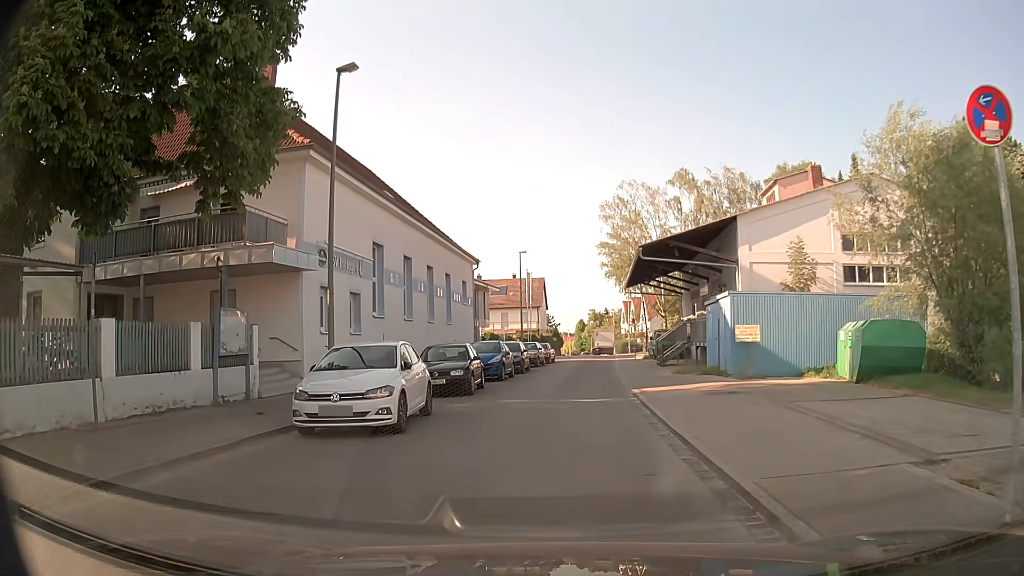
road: residential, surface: asphalt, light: Day
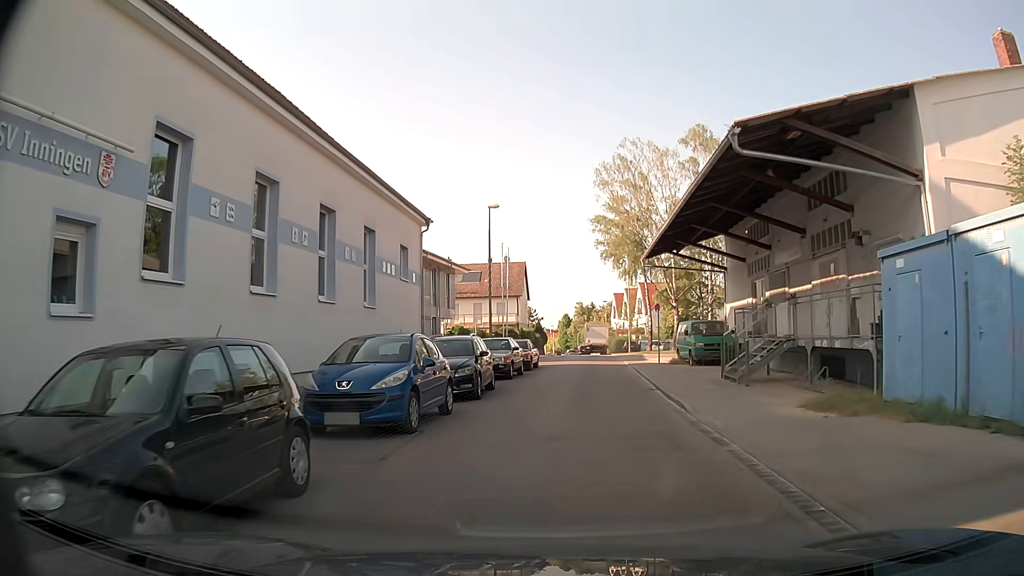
(-0.1, +15.4) m; 0°
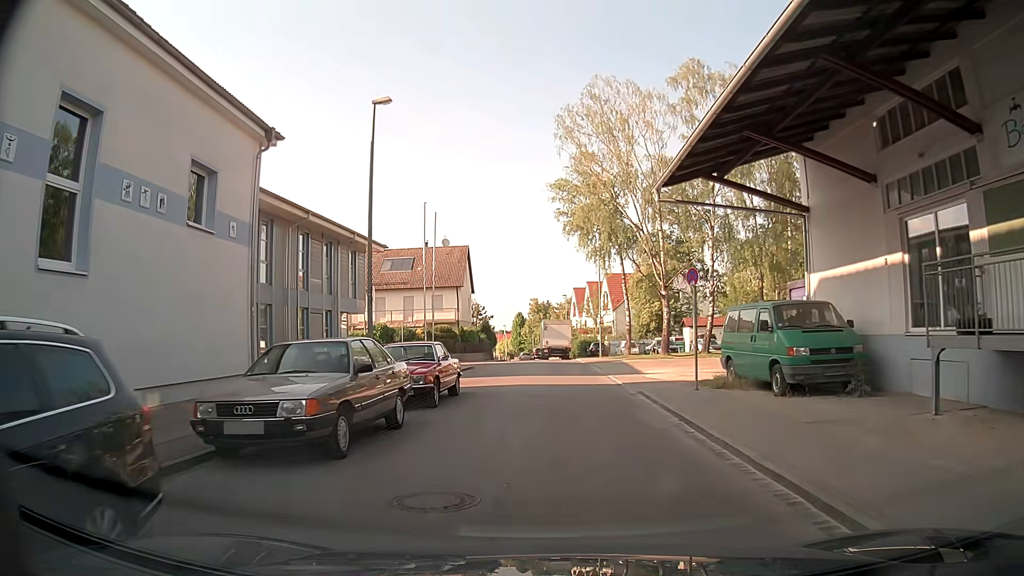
(+0.7, +15.1) m; +3°
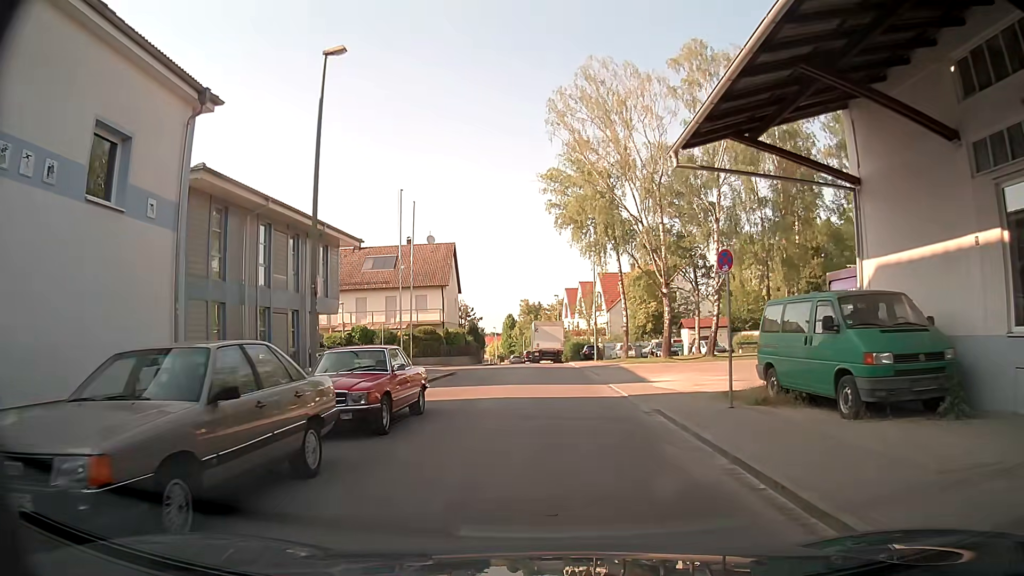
(+0.1, +3.6) m; +1°
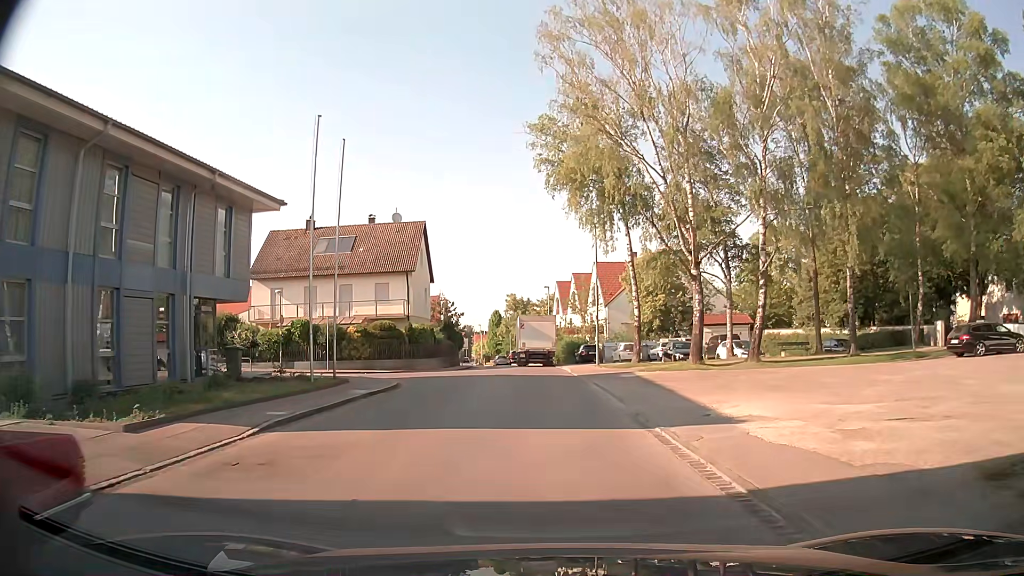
(+0.2, +10.6) m; +1°
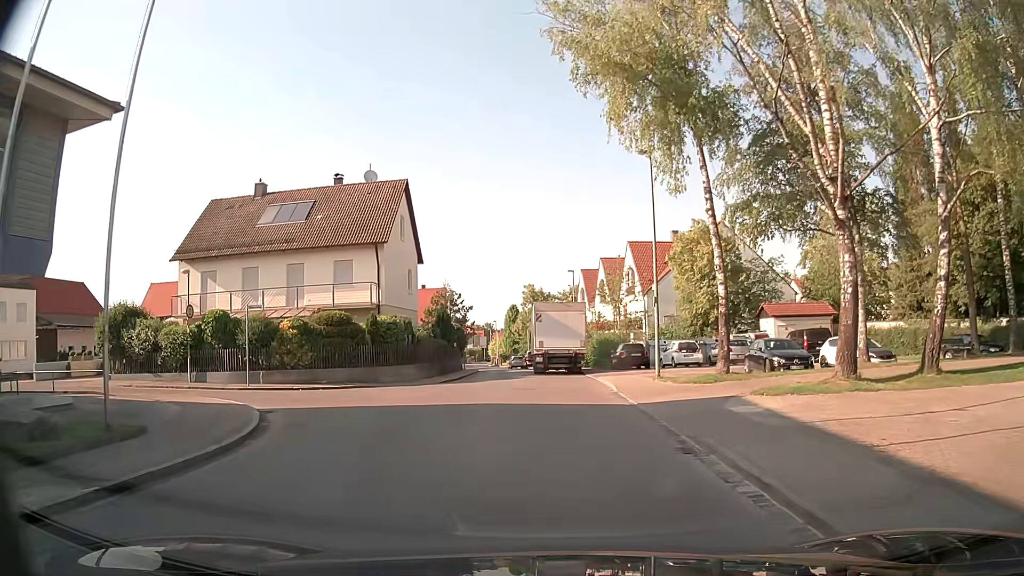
(-0.1, +13.5) m; -1°
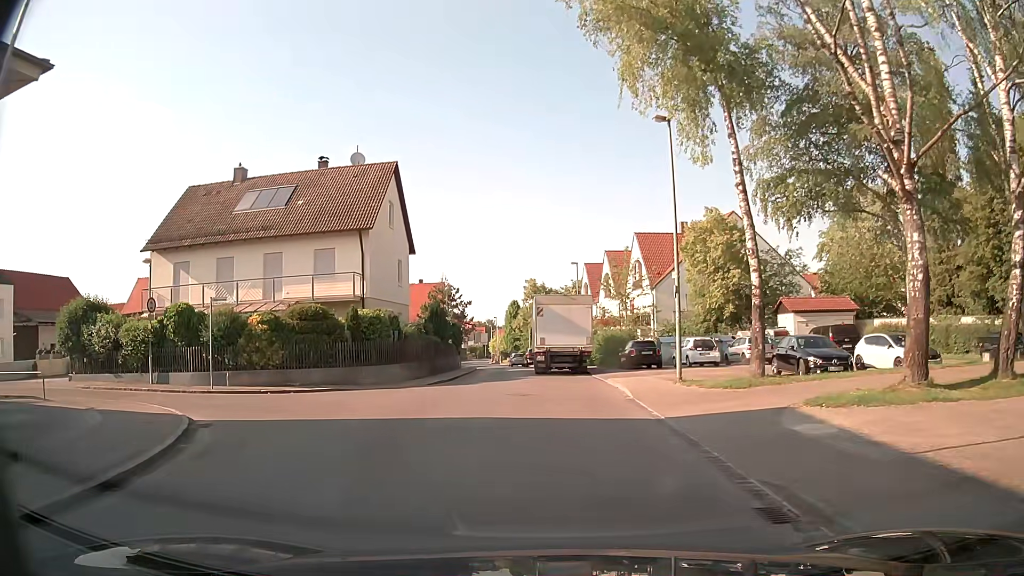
(0.0, +3.3) m; -1°
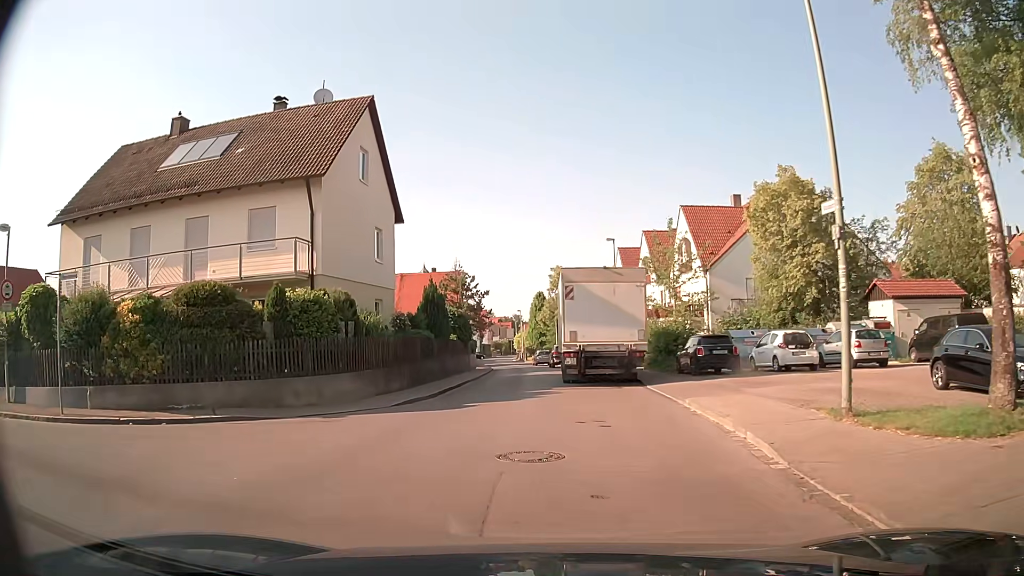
(0.0, +9.6) m; -2°
(-1, +10) (-1, +20) (-2, +30) (-2, +40) (-2, +50) (-3, +60) (-4, +70) (-4, +80) (-4, +90) (-5, +100) m
